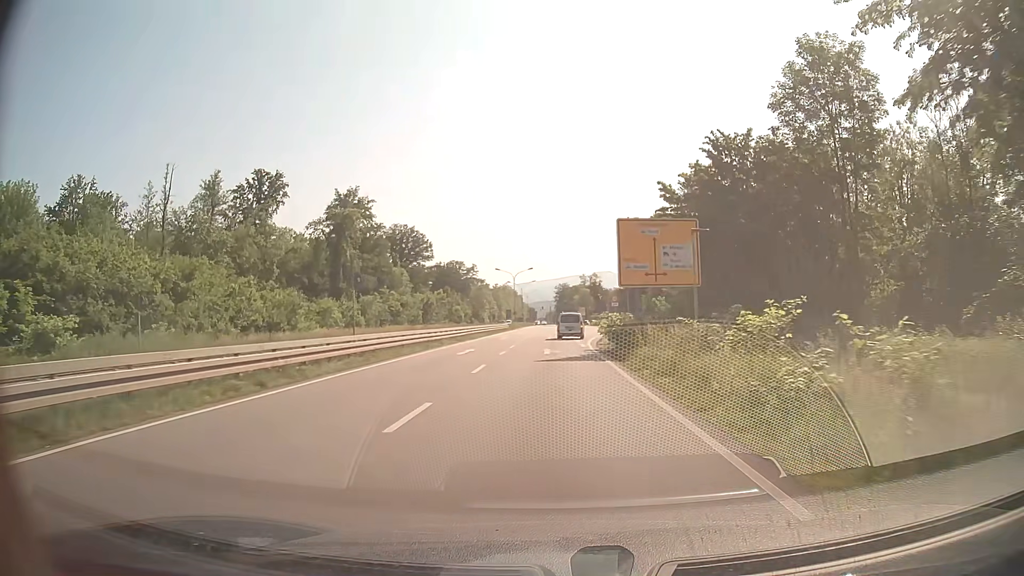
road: primary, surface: asphalt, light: Day
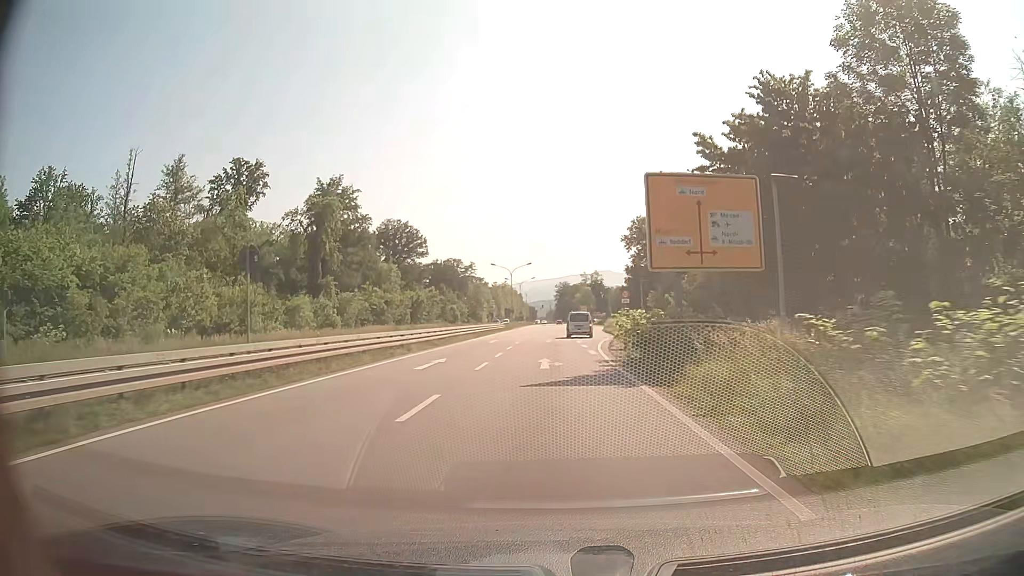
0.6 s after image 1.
(0.0, +8.2) m; 0°
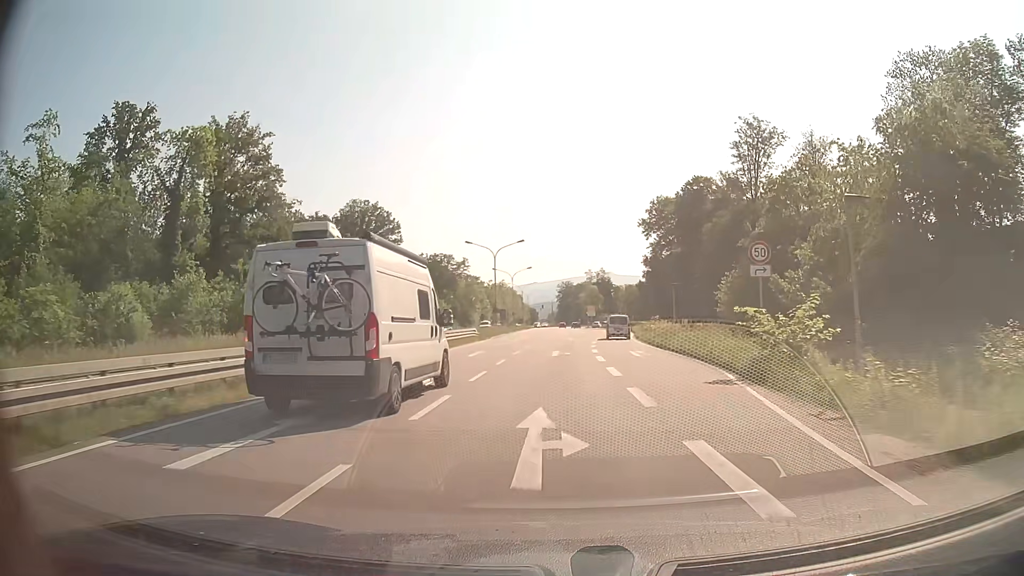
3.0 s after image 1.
(+0.1, +32.7) m; 0°
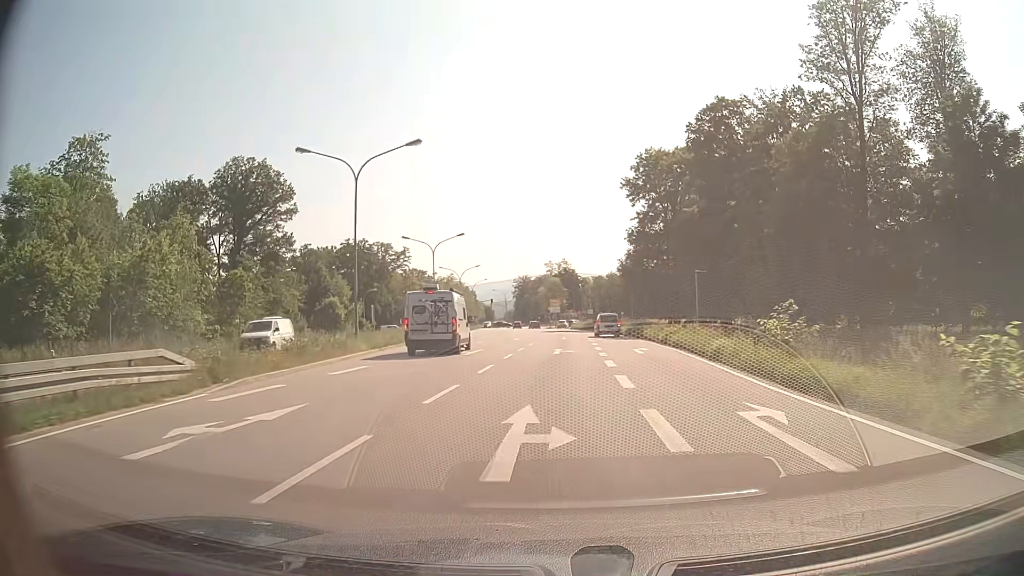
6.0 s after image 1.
(+1.1, +40.5) m; +3°
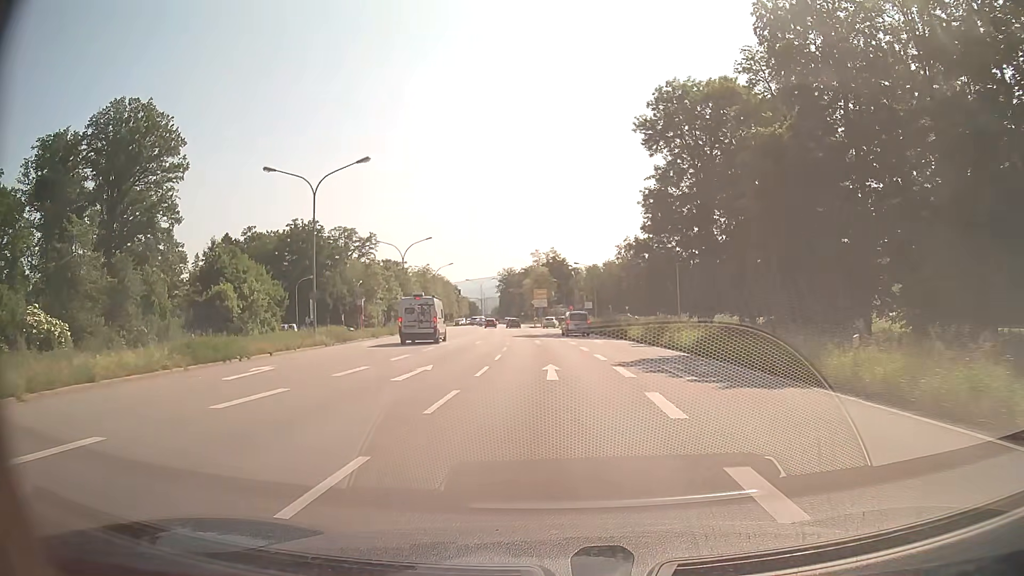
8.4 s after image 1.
(+0.5, +31.5) m; +1°
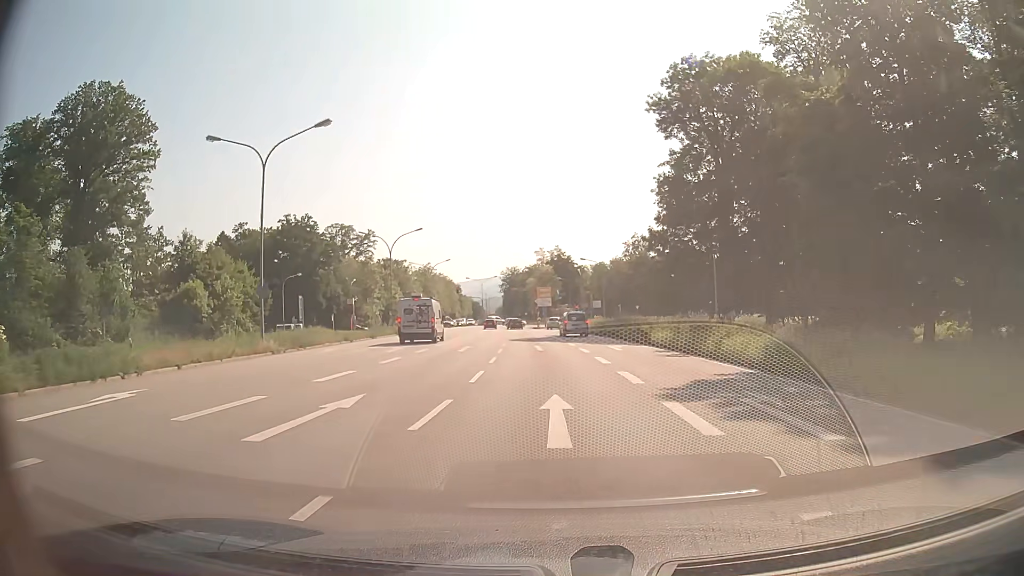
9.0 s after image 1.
(0.0, +7.5) m; 0°
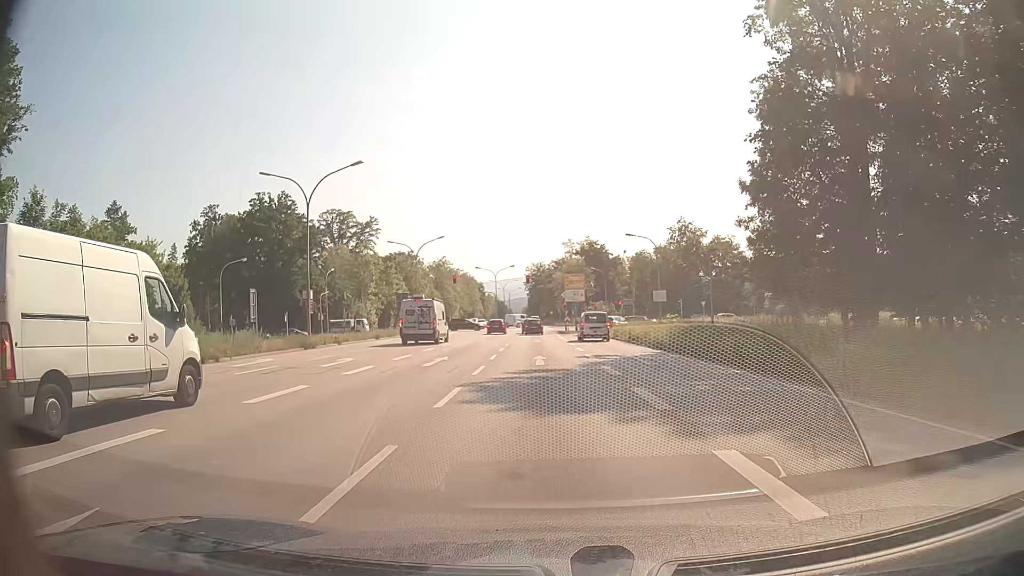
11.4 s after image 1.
(-0.4, +28.0) m; -3°
